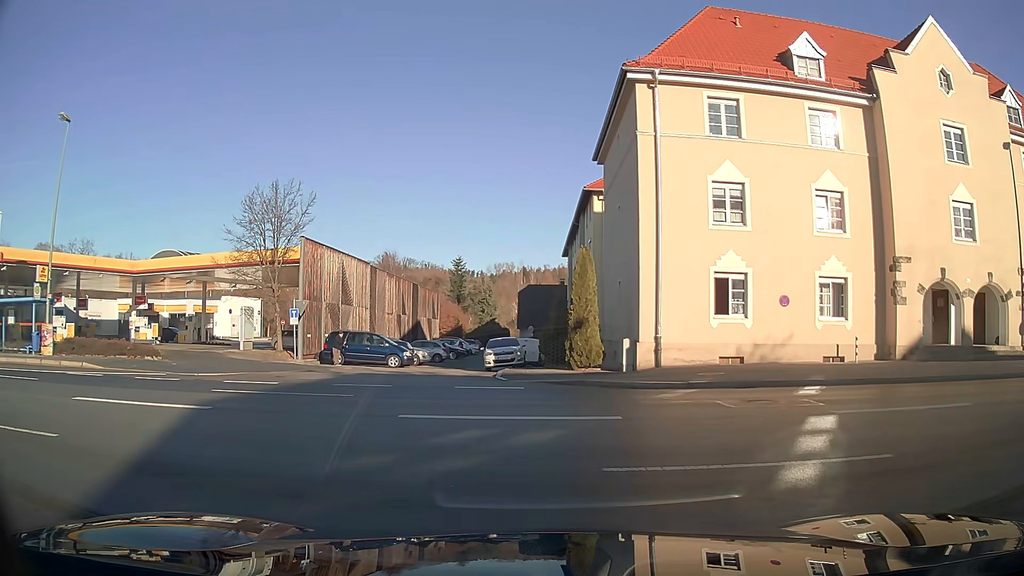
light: Day
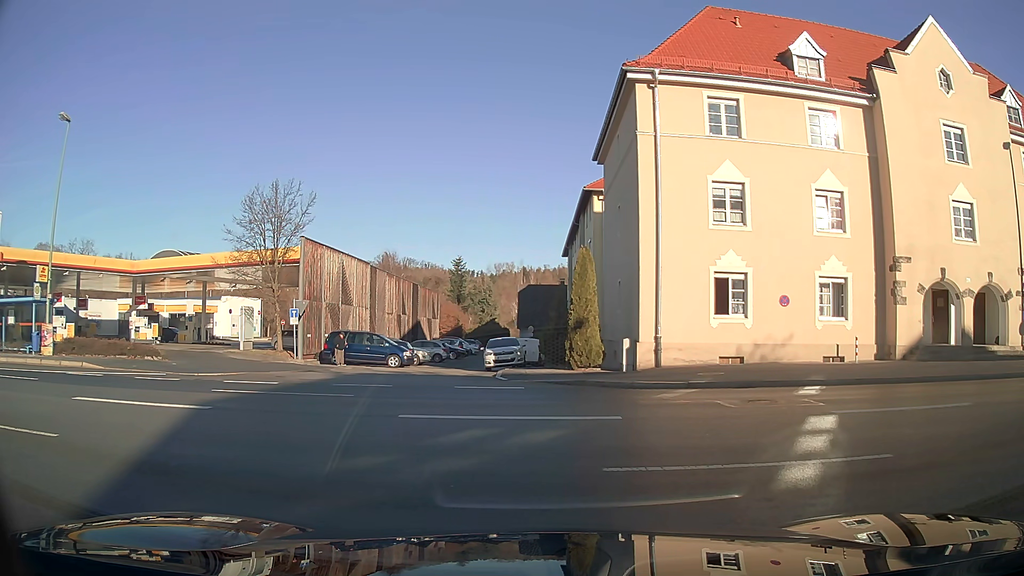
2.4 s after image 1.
(0.0, 0.0) m; 0°
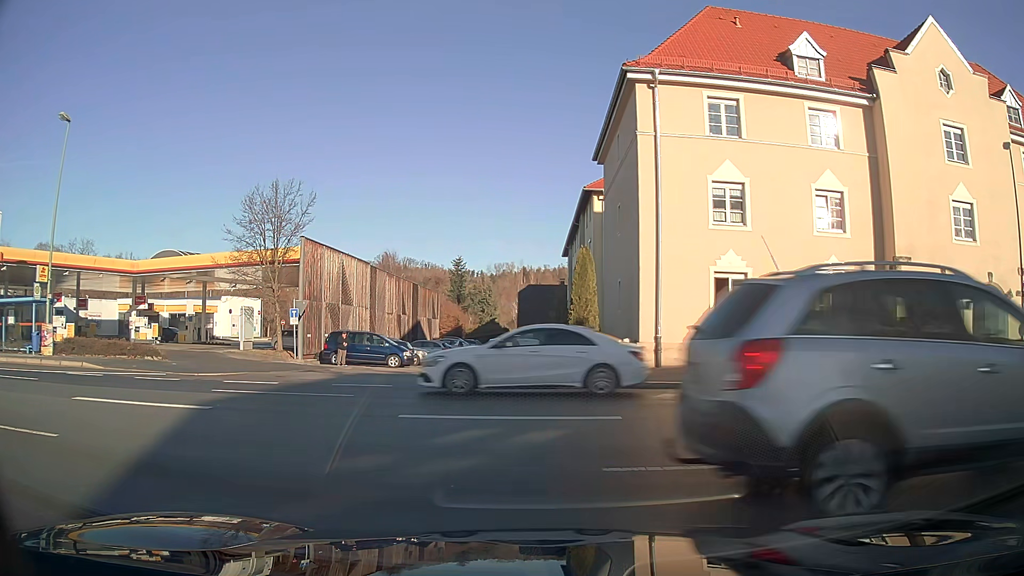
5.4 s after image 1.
(0.0, 0.0) m; 0°
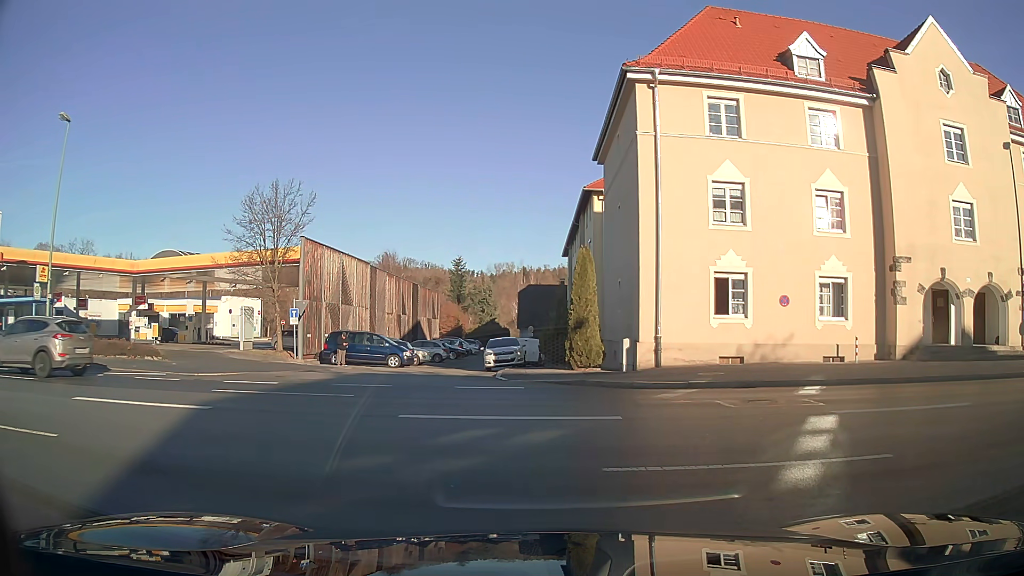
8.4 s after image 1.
(0.0, 0.0) m; 0°
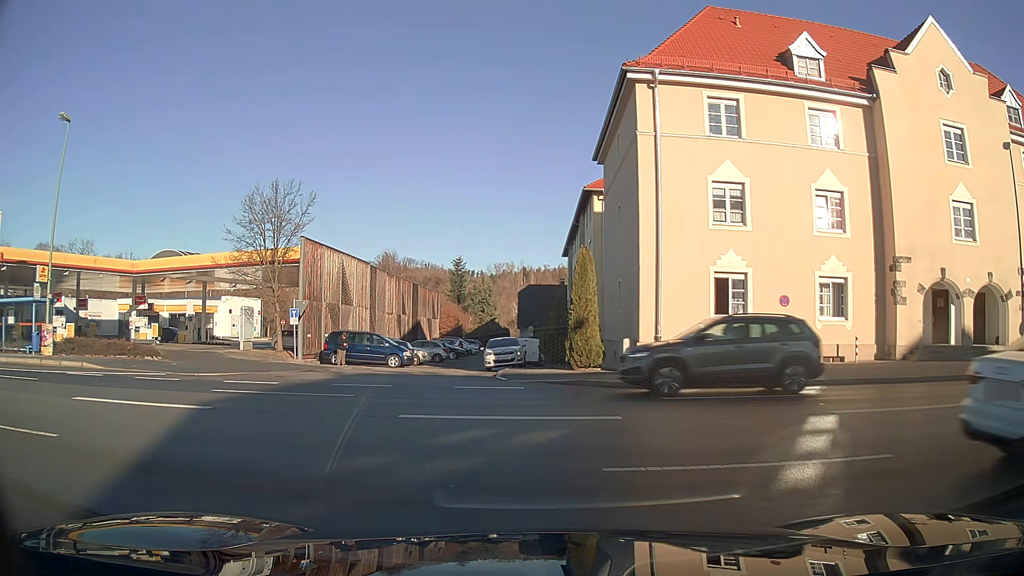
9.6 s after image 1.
(0.0, 0.0) m; 0°
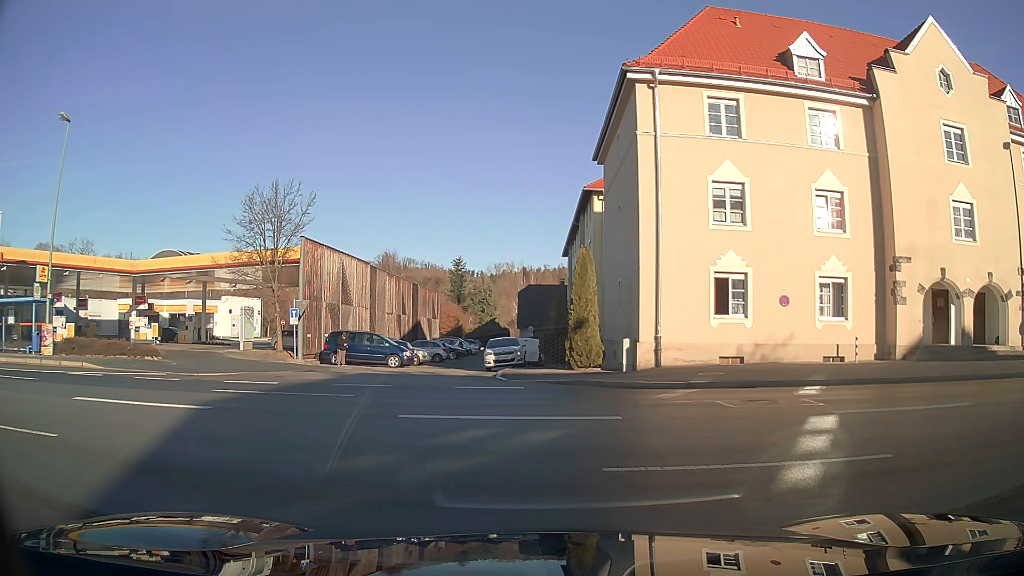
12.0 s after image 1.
(0.0, 0.0) m; 0°
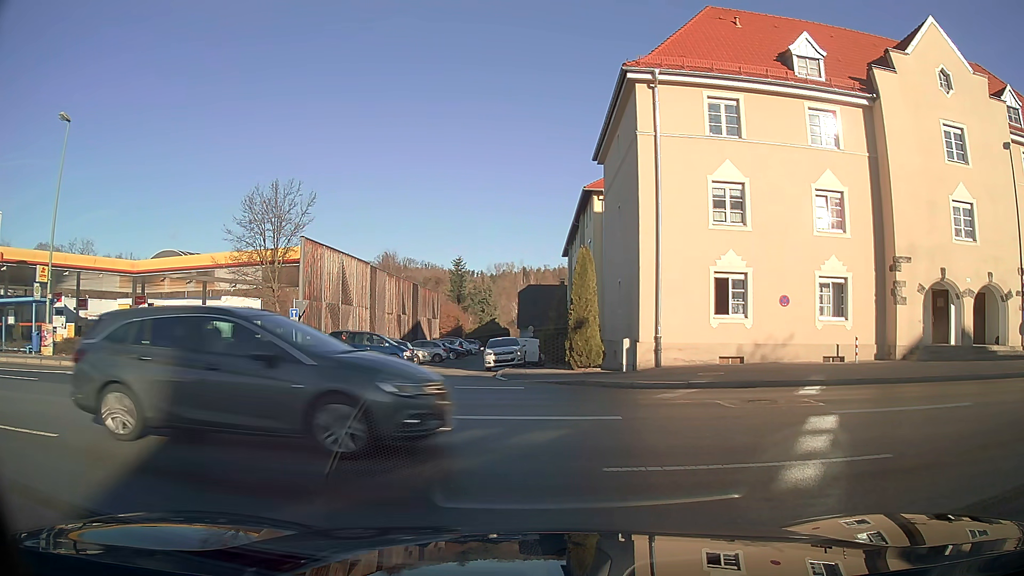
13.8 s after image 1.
(0.0, 0.0) m; 0°
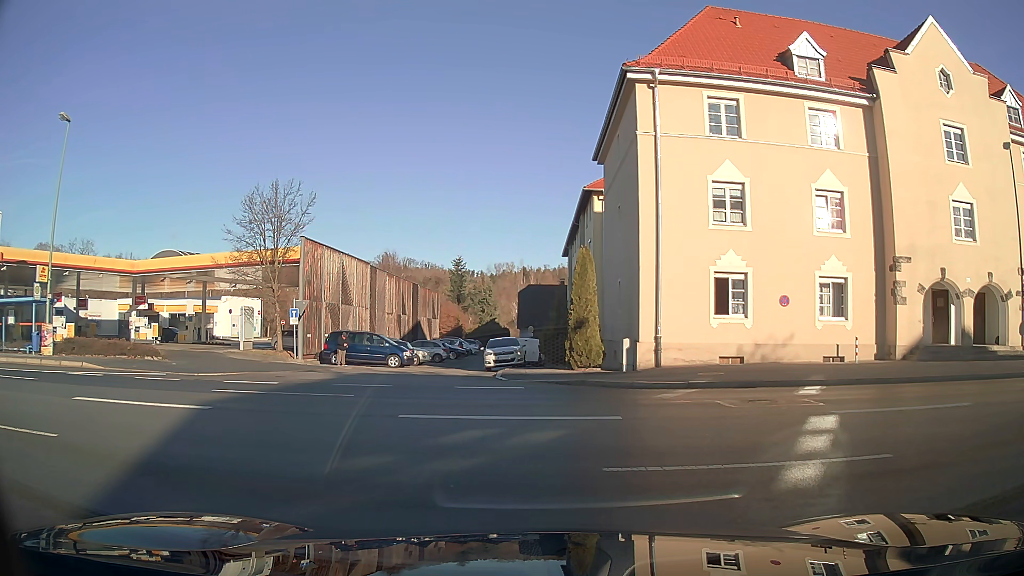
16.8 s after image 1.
(0.0, 0.0) m; 0°
